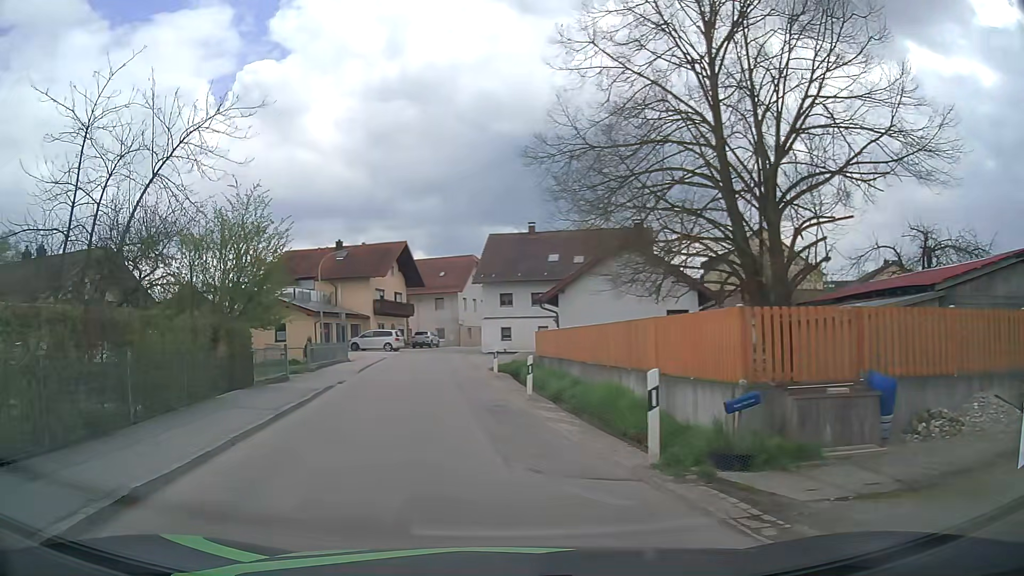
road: tertiary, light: Day
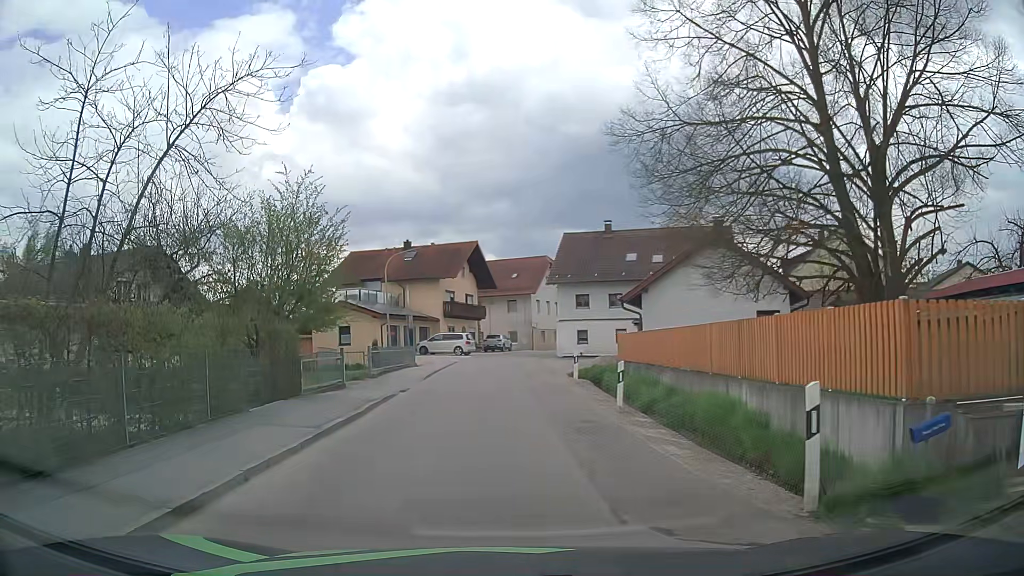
(-0.1, +2.3) m; -6°
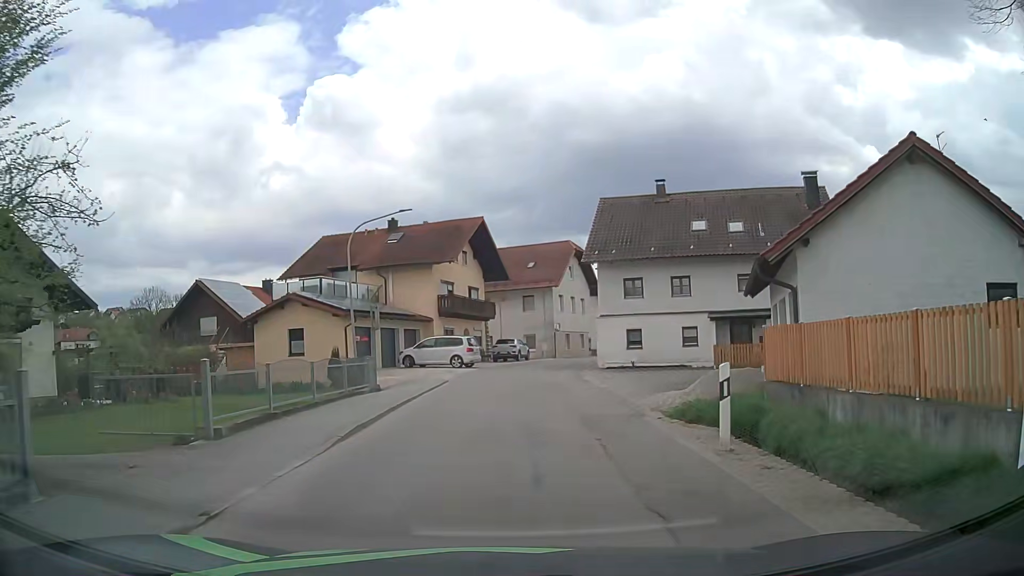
(-0.5, +14.2) m; -2°
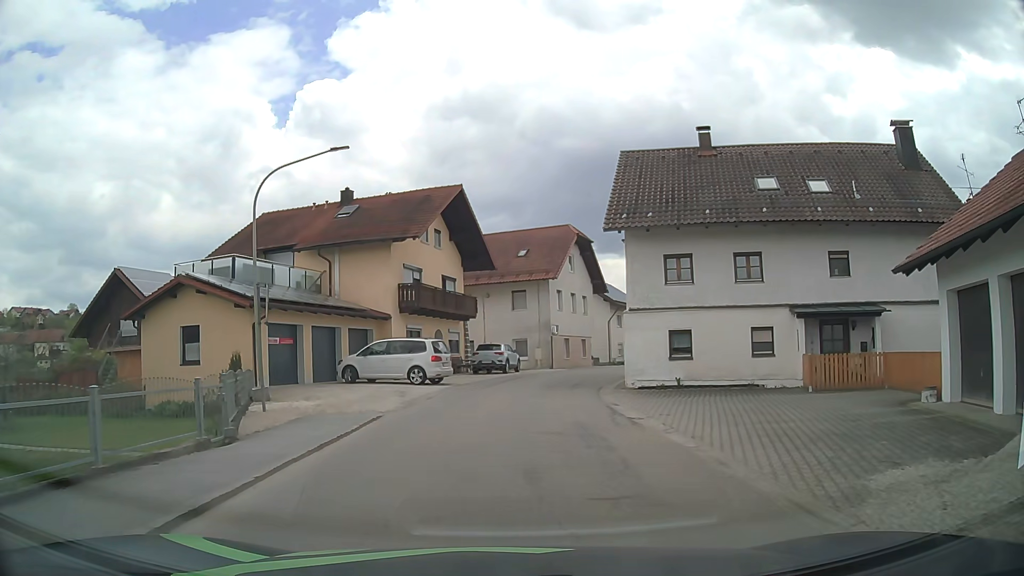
(+0.2, +10.7) m; +2°
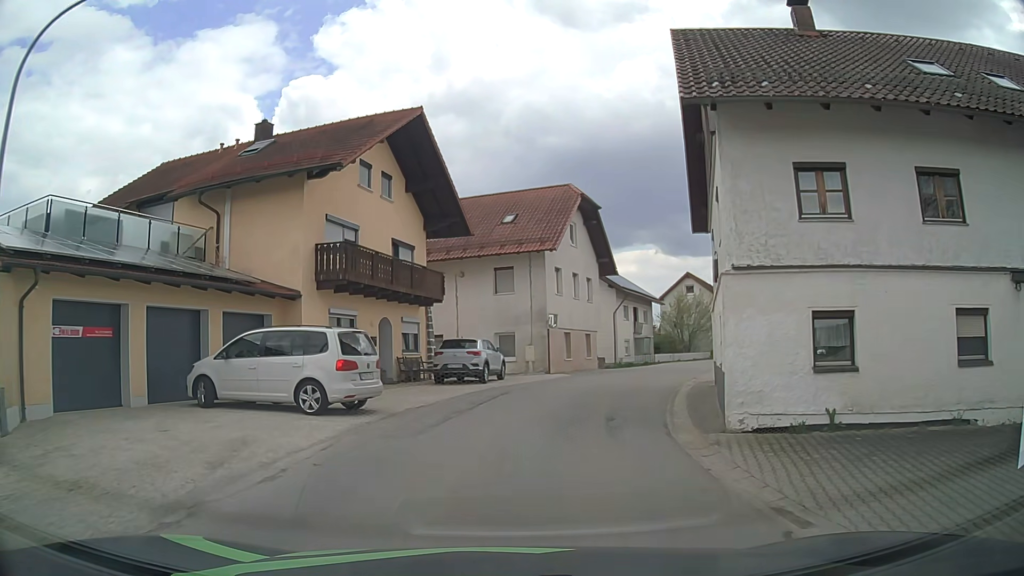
(+0.1, +11.2) m; +2°
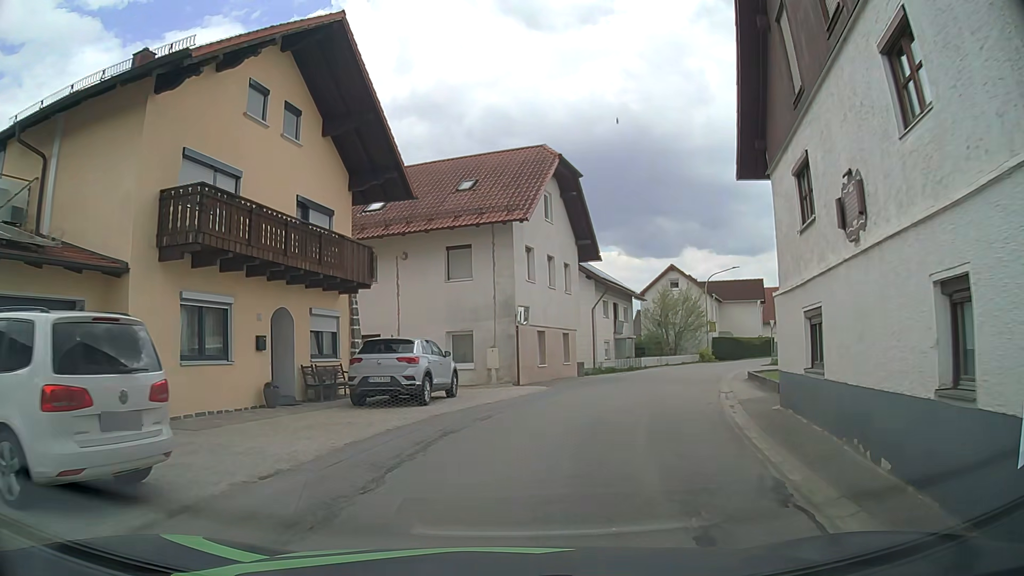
(+0.1, +7.6) m; +2°
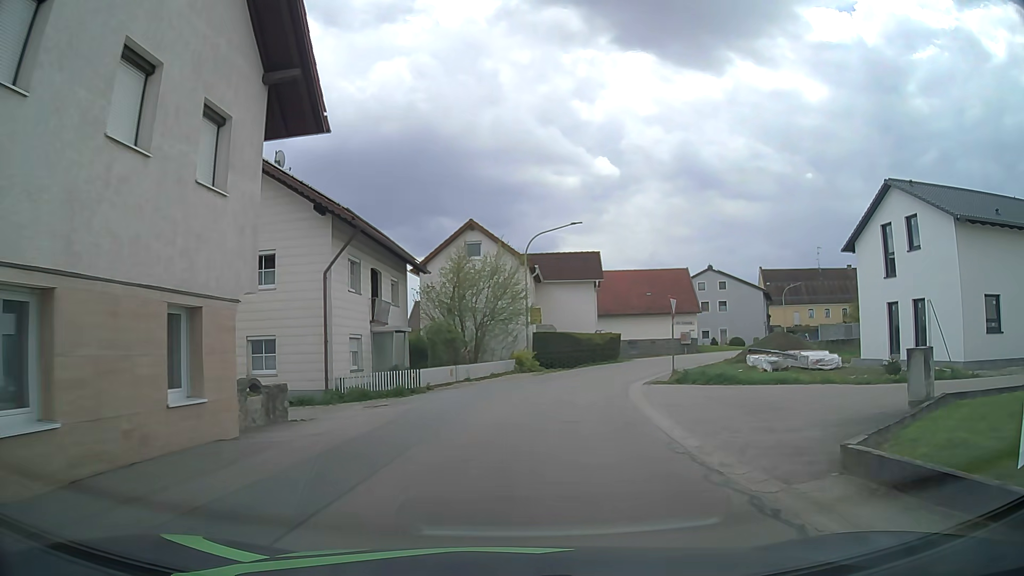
(+3.5, +19.9) m; +20°
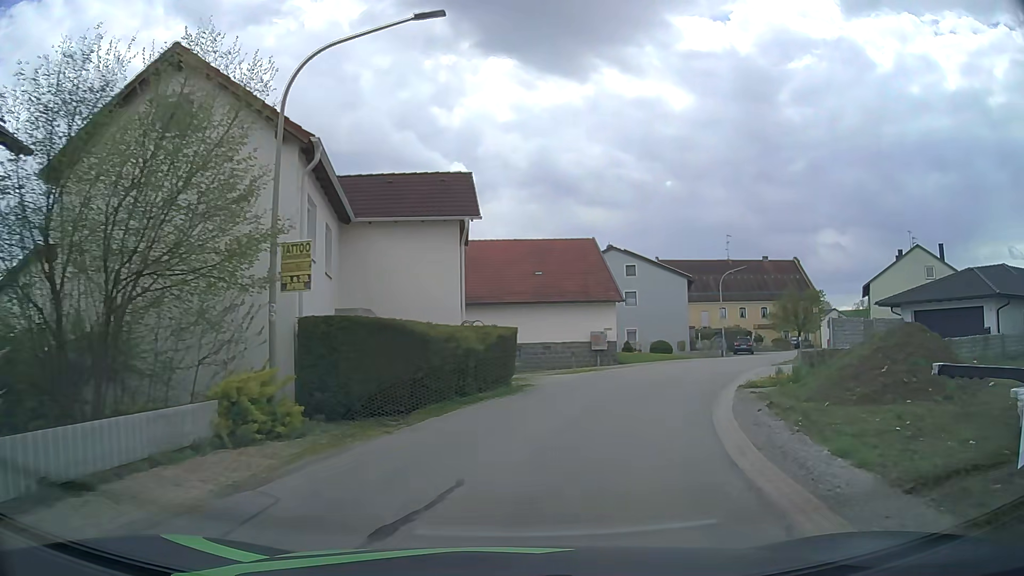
(+1.9, +22.8) m; +11°
(+1, +10) (+4, +19) (+8, +29) (+13, +37) (+19, +45) (+25, +53) (+31, +61) (+38, +69) (+44, +77) (+49, +85) m
